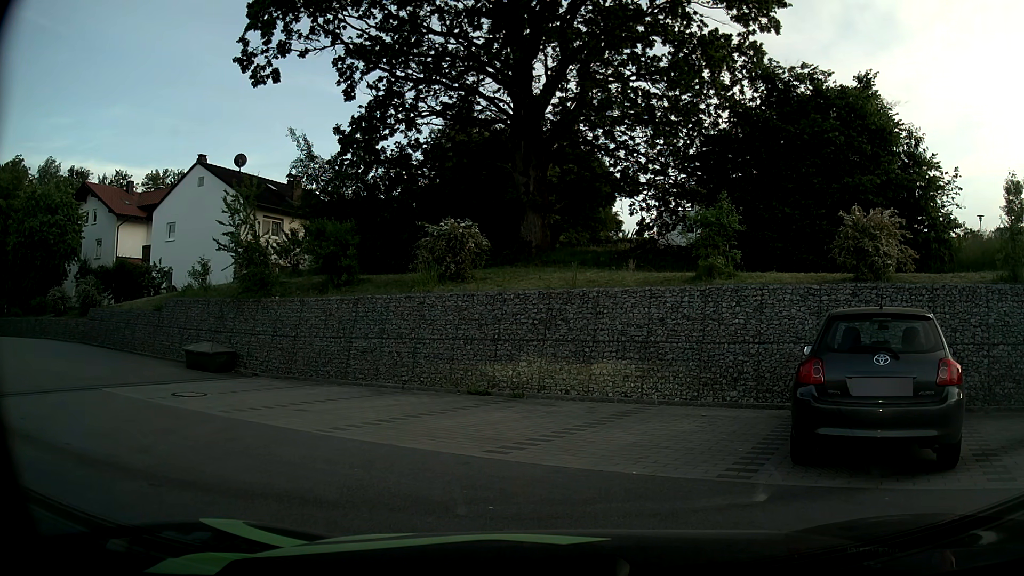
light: Day
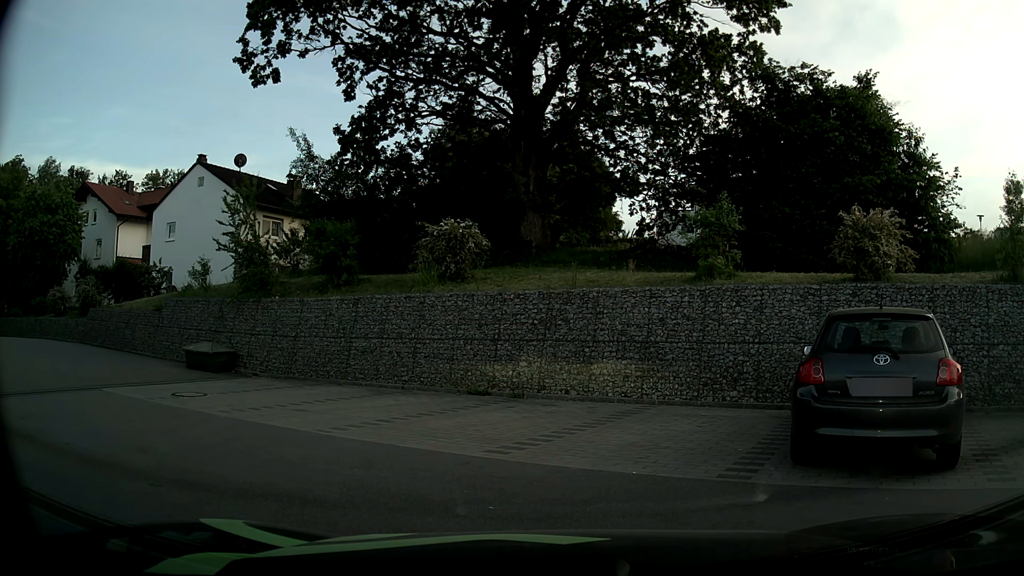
(0.0, 0.0) m; 0°
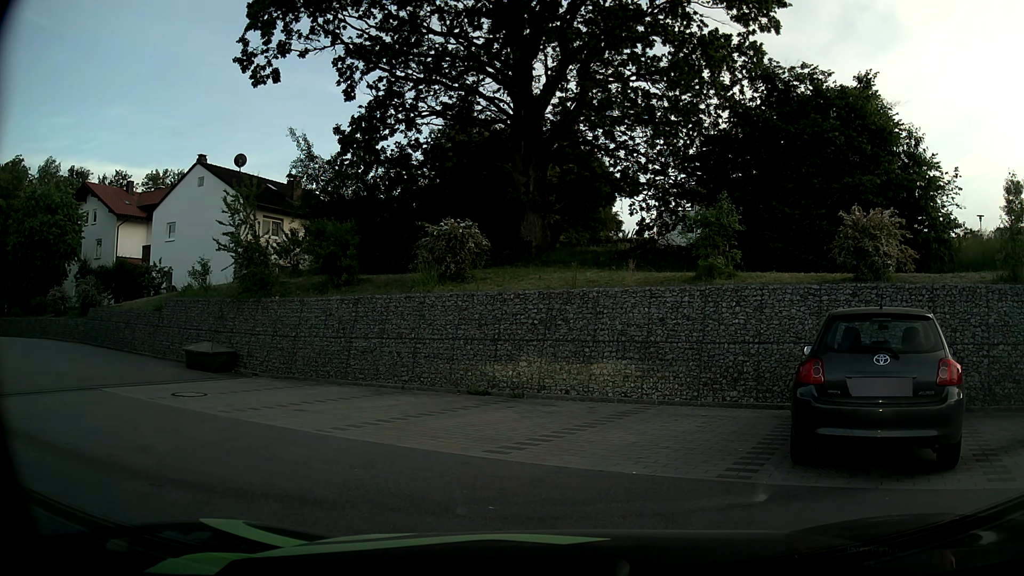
(0.0, 0.0) m; 0°
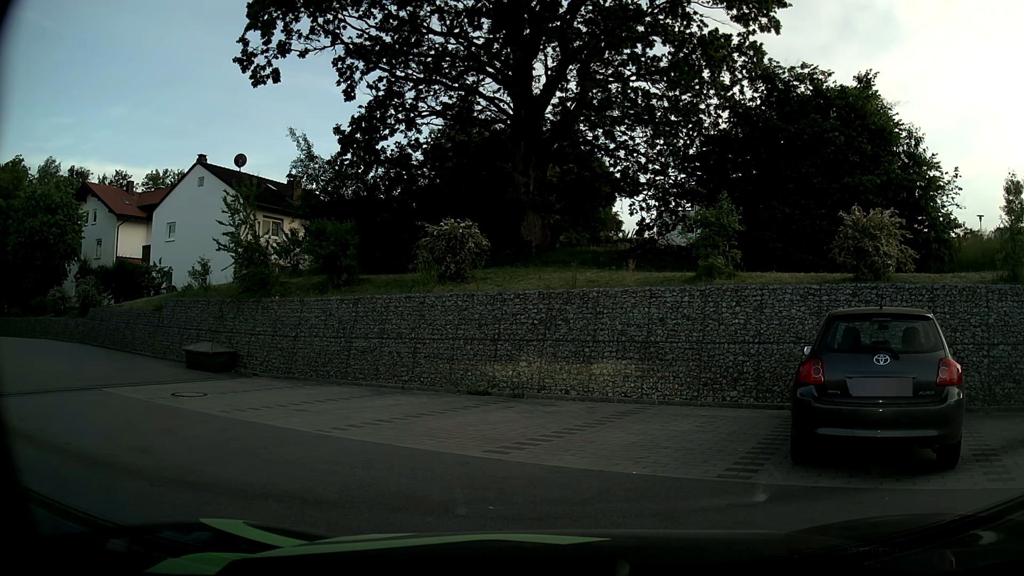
(0.0, 0.0) m; 0°
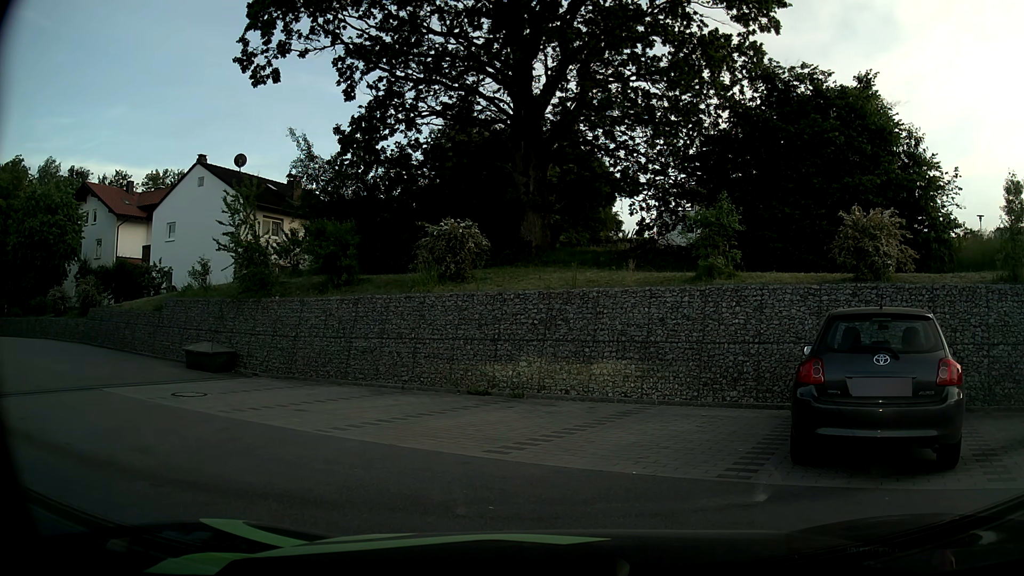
(0.0, 0.0) m; 0°
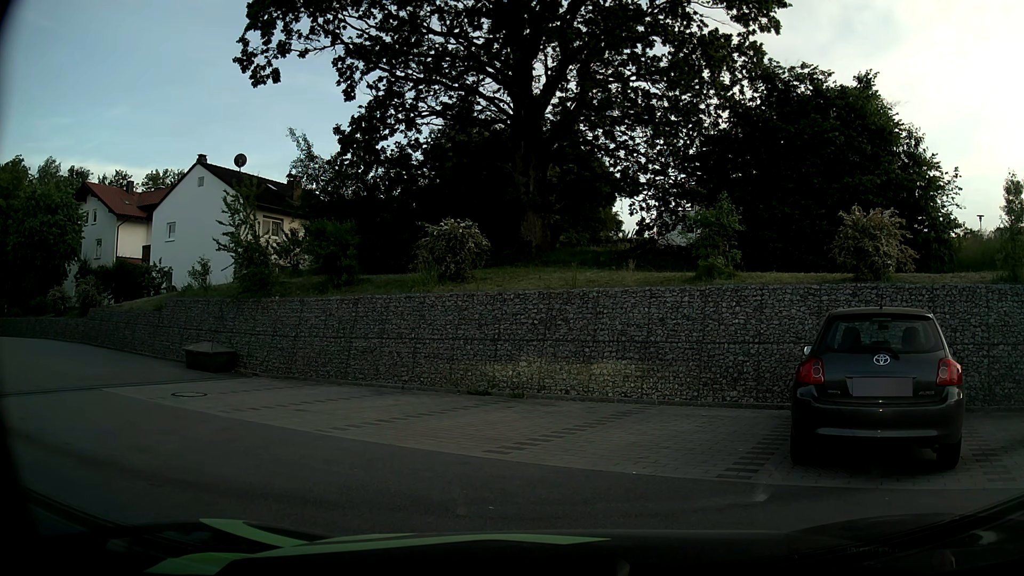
(0.0, 0.0) m; 0°
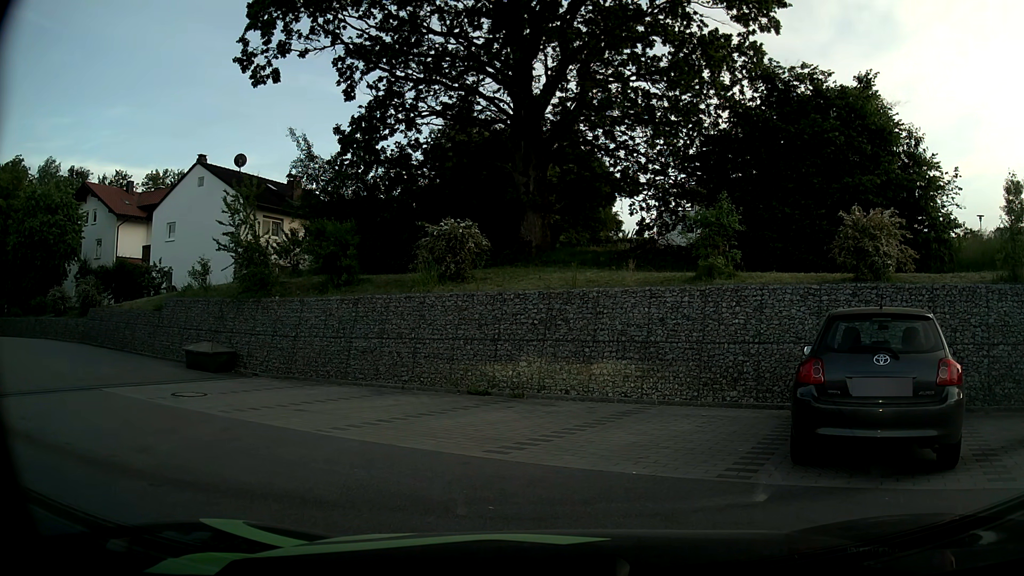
(0.0, 0.0) m; 0°
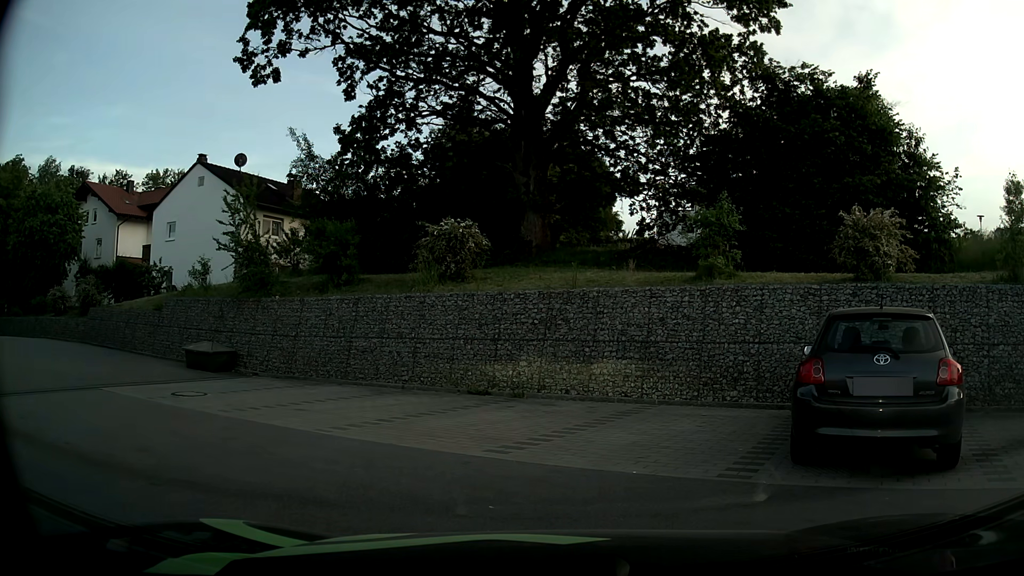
(0.0, 0.0) m; 0°
